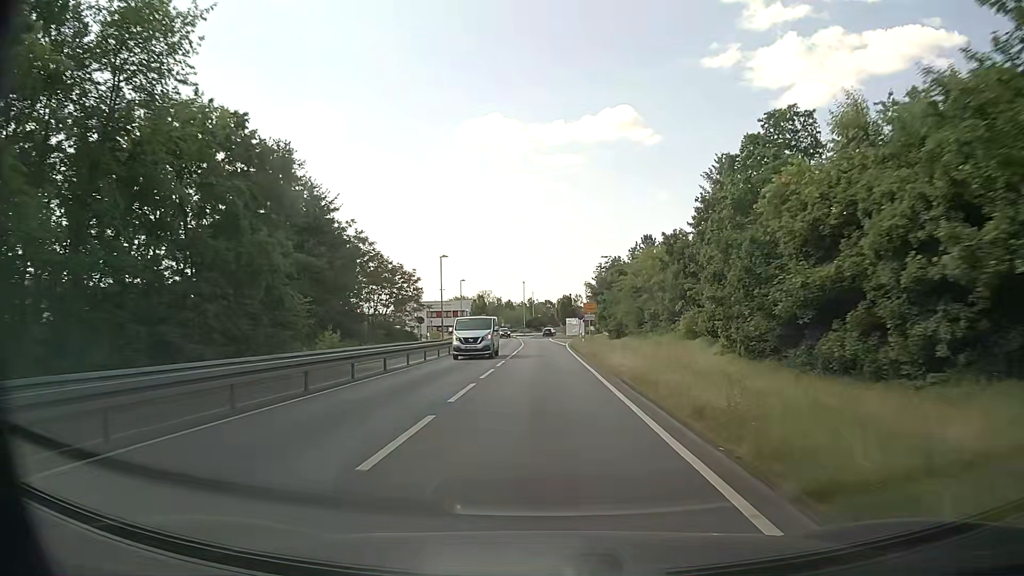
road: tertiary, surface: asphalt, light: Day
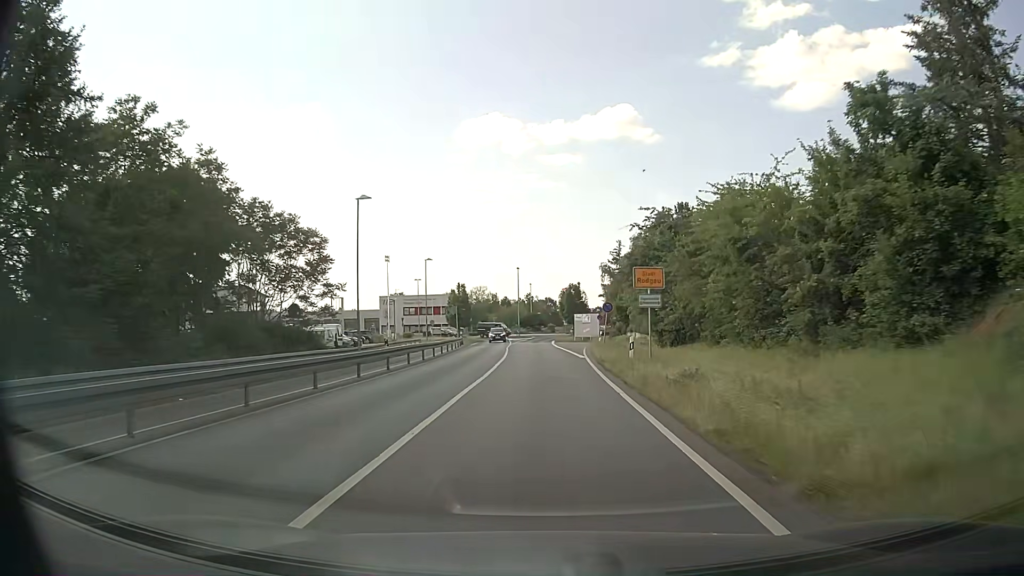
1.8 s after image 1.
(+0.1, +27.5) m; 0°
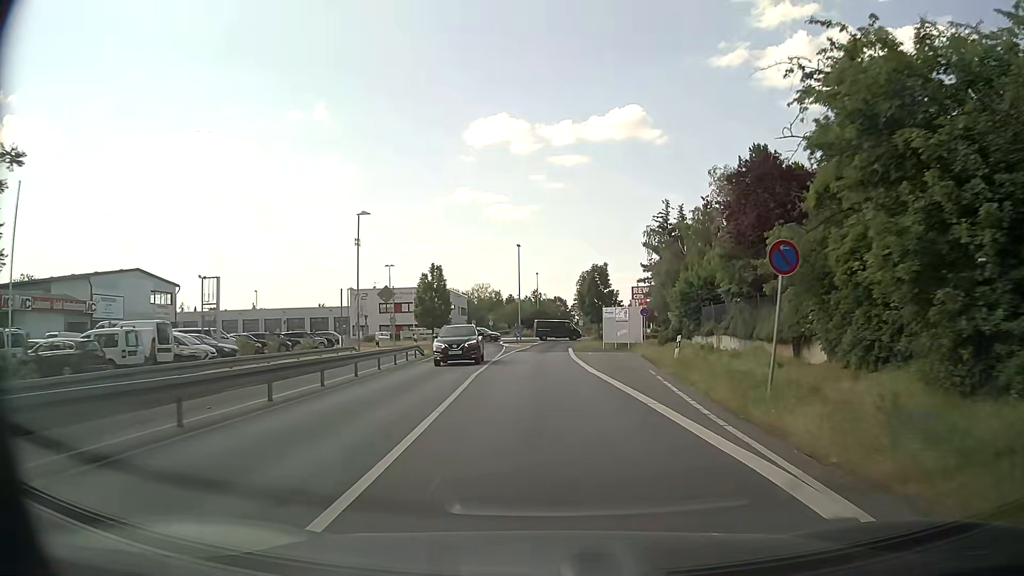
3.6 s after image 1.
(-0.3, +26.7) m; -1°
(0, +10) (0, +20) (0, +30) (0, +40) (0, +50) (+1, +60) (+3, +70) (+8, +78) (+8, +88) (+2, +96) m
